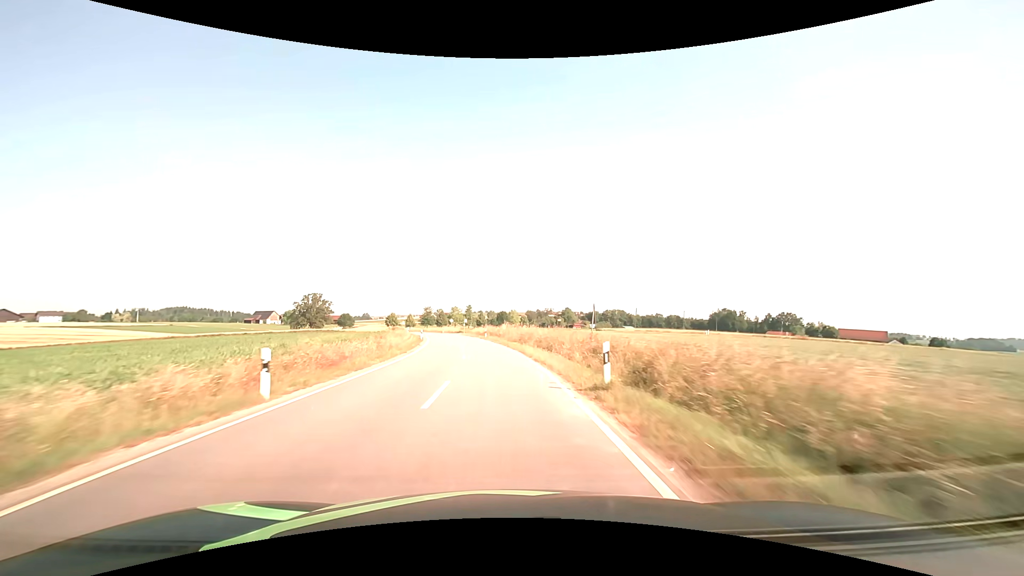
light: Day
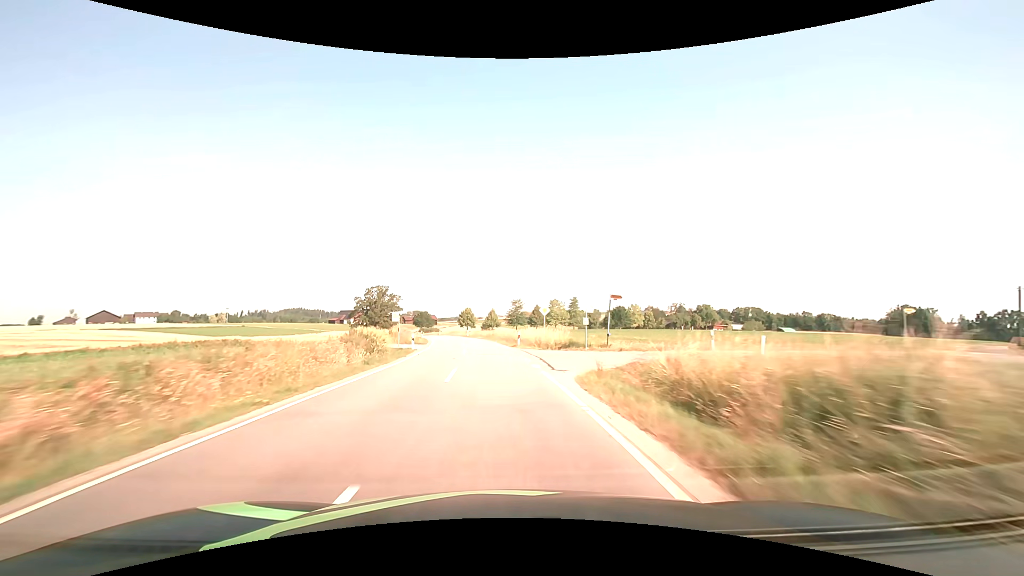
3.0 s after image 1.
(-7.3, +68.5) m; -12°
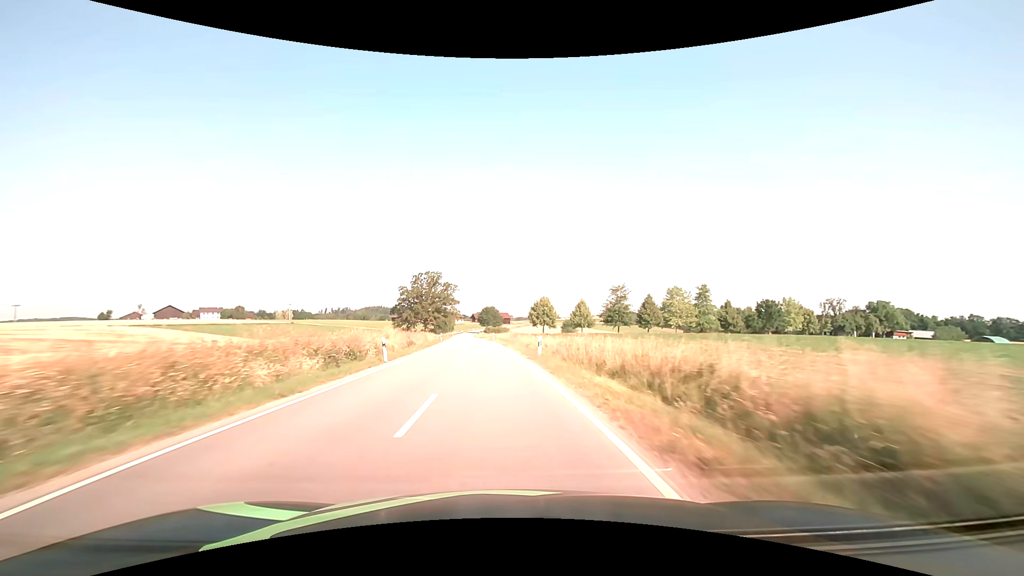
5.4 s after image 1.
(-4.1, +55.0) m; -9°
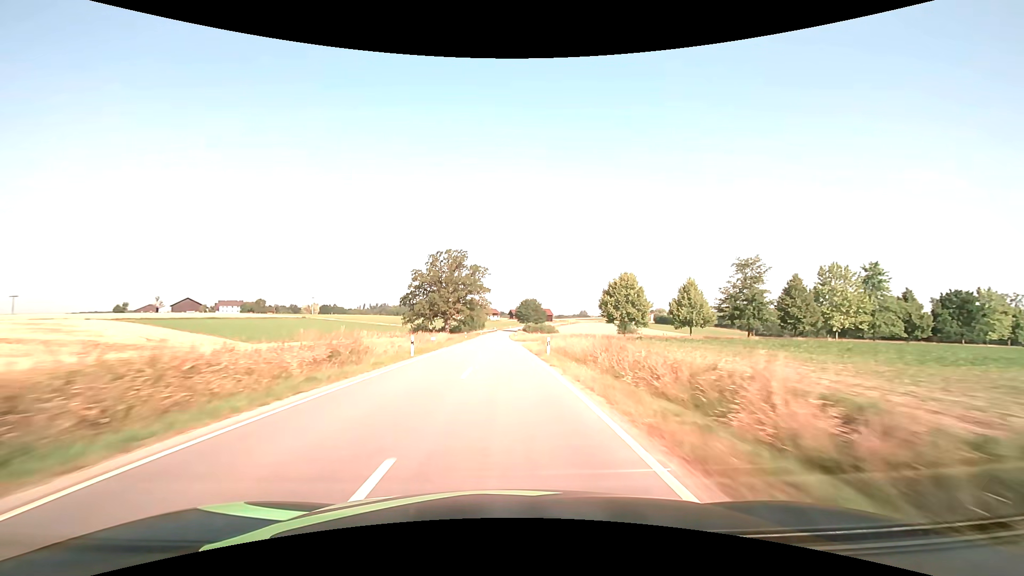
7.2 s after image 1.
(-2.1, +41.8) m; -5°
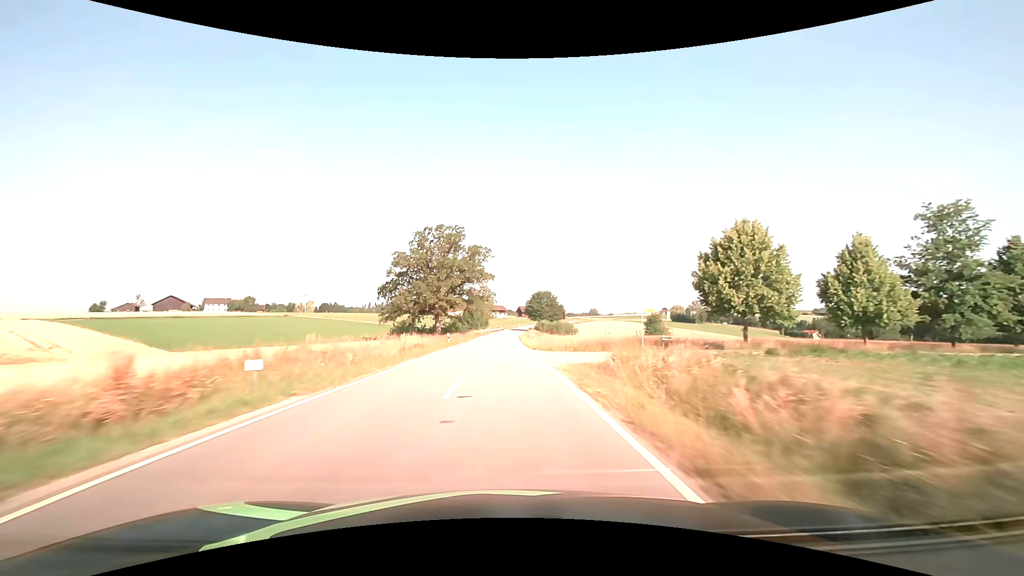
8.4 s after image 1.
(-0.3, +28.3) m; -1°
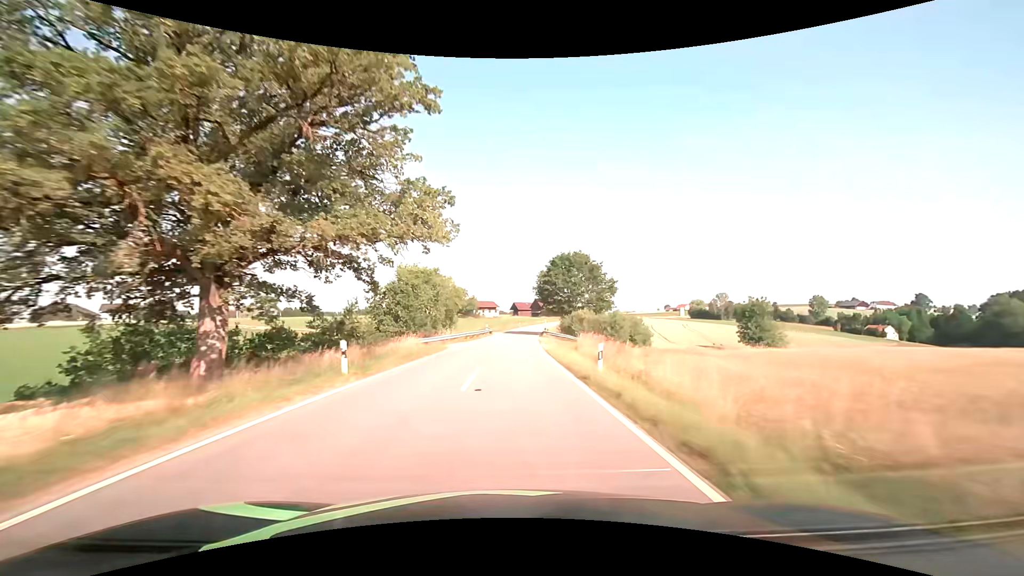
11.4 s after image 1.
(-0.2, +72.4) m; +1°
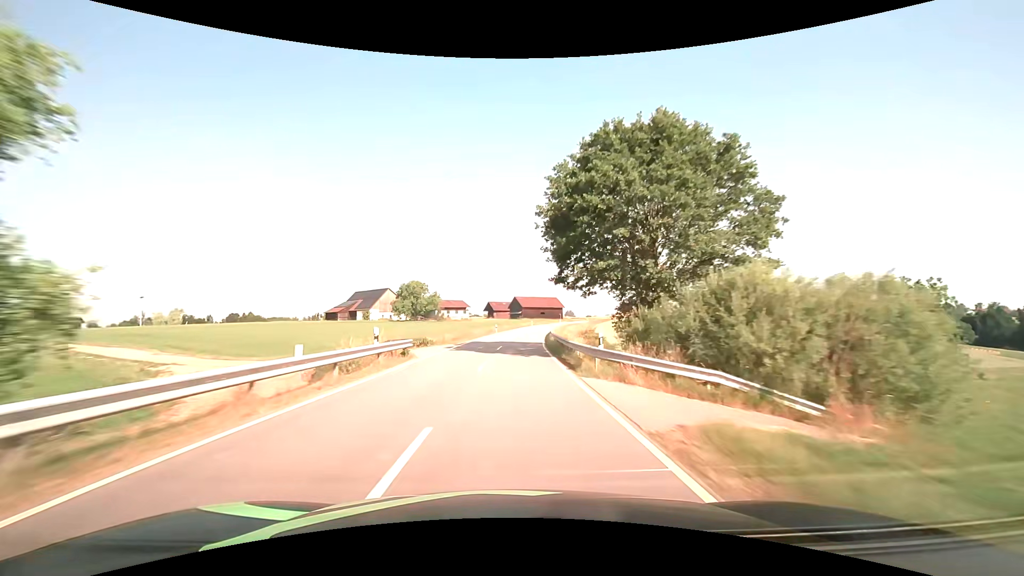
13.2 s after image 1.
(+1.0, +44.4) m; +3°
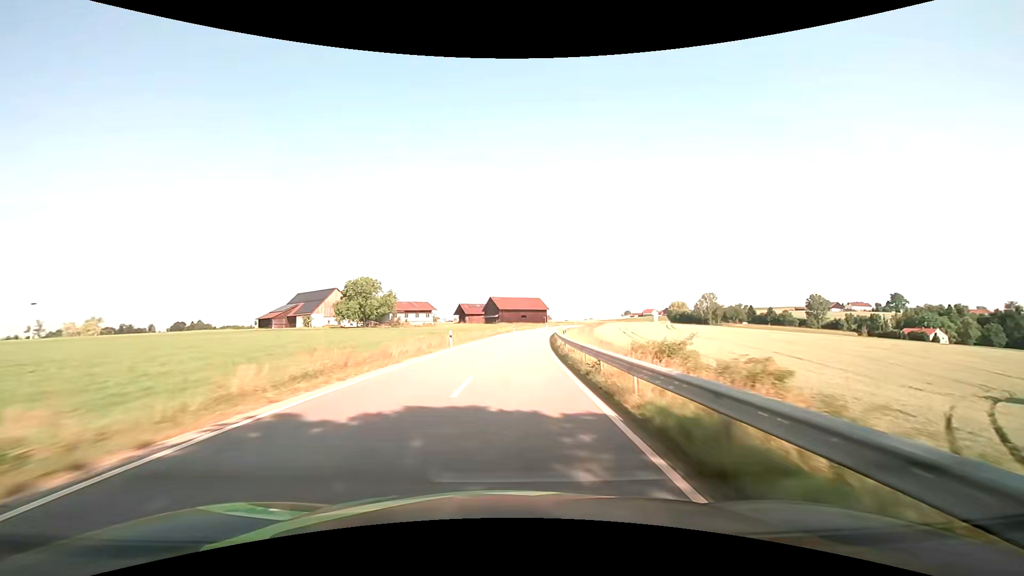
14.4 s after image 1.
(+0.6, +29.8) m; +2°
(0, +10) (0, +20) (+1, +30) (+2, +40) (+3, +50) (+4, +60) (+5, +70) (+7, +80) (+8, +89) (+10, +99) m
